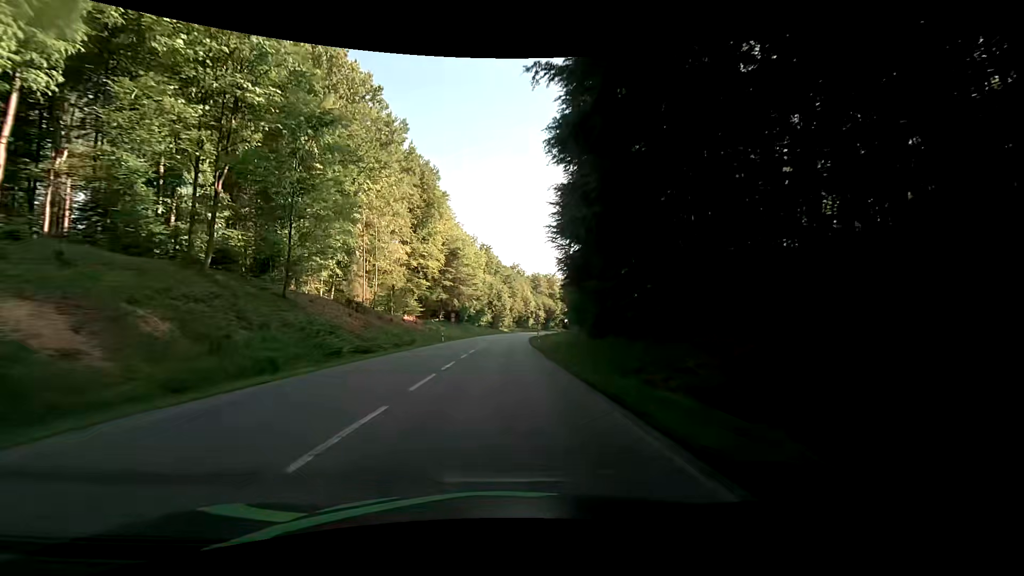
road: secondary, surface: asphalt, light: Day
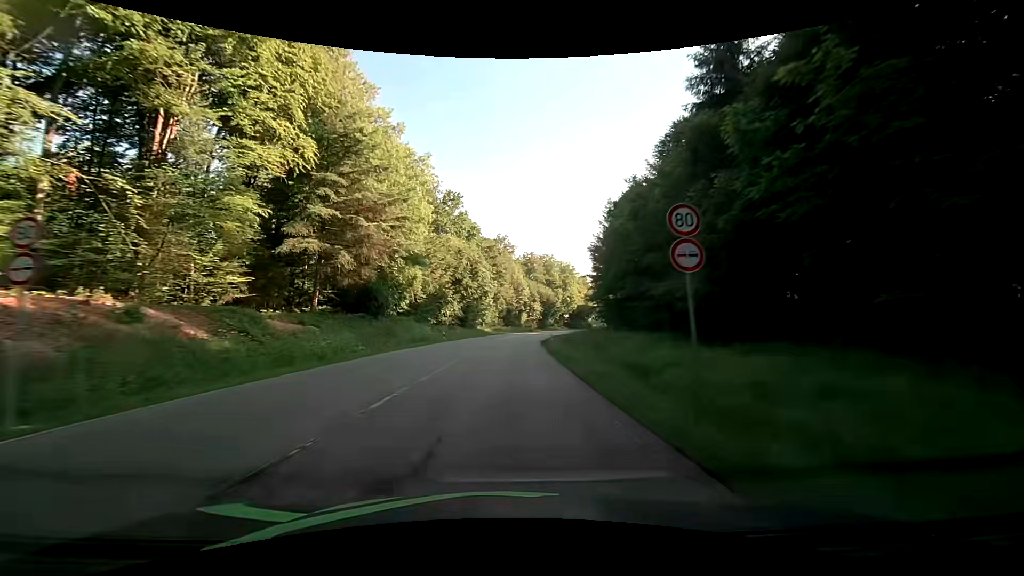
(+0.7, +58.2) m; +1°
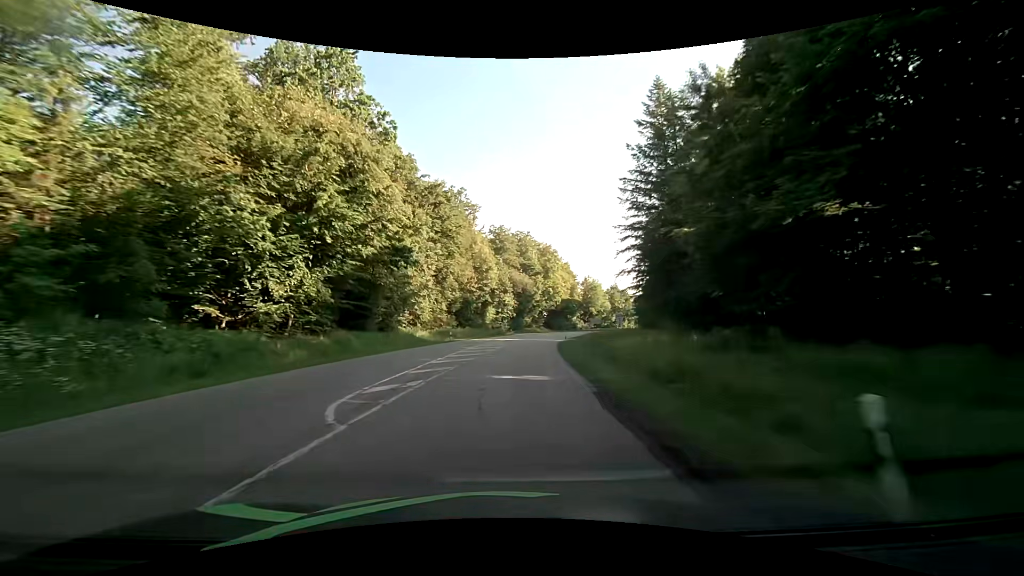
(+1.6, +48.3) m; +4°
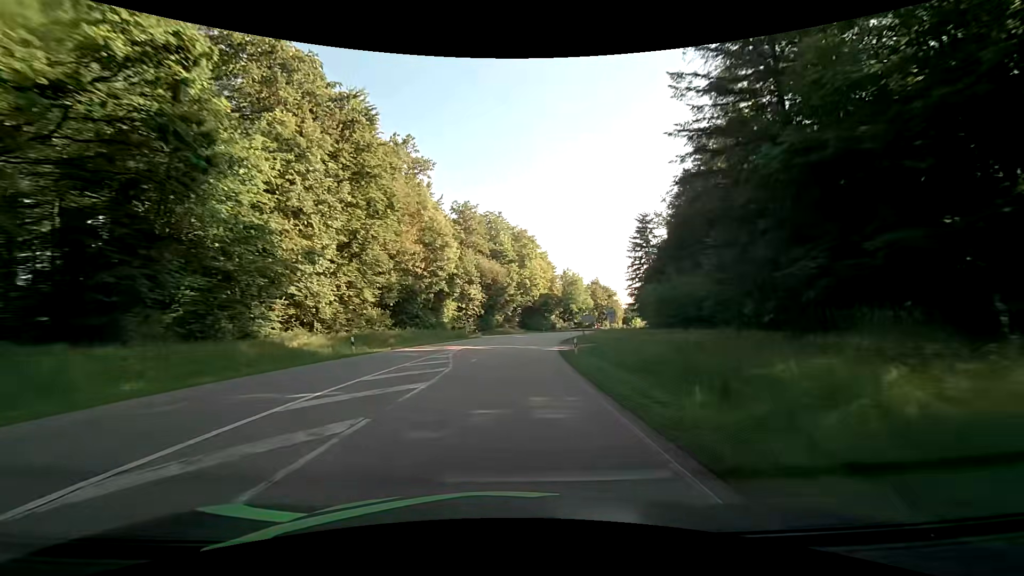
(+0.8, +24.5) m; +3°
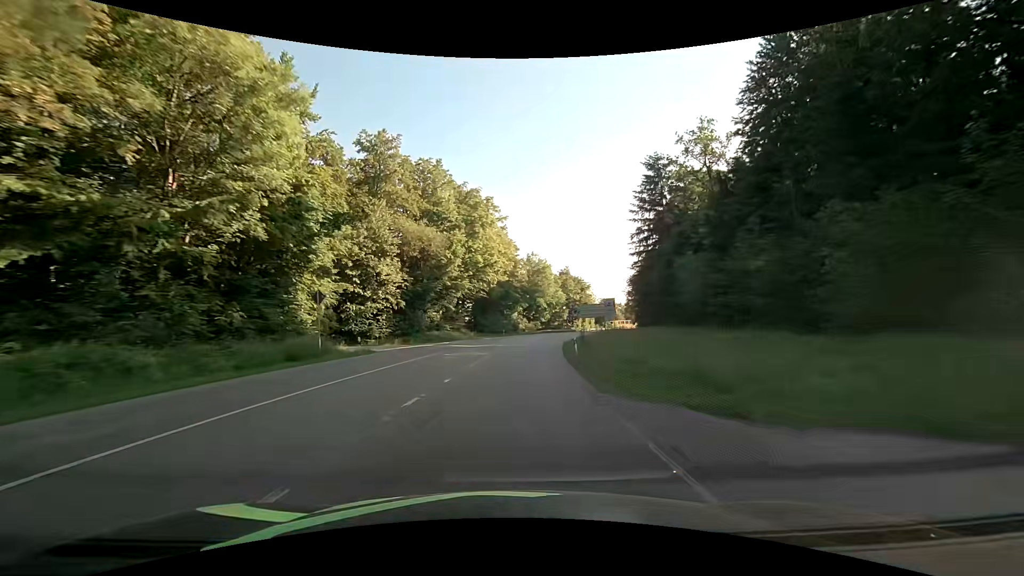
(+1.8, +37.0) m; +5°
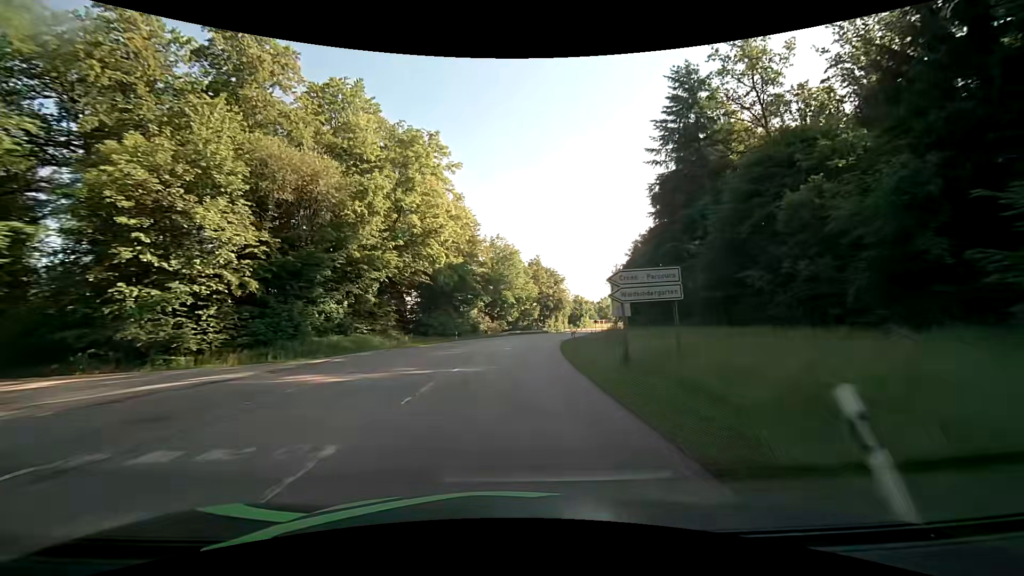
(+1.0, +24.8) m; +4°
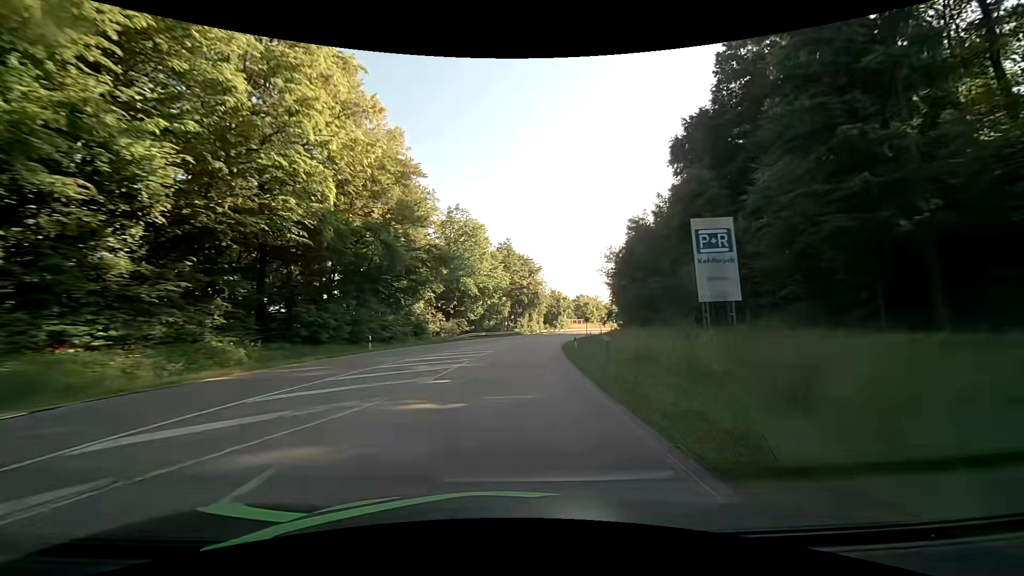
(+0.9, +24.9) m; +4°
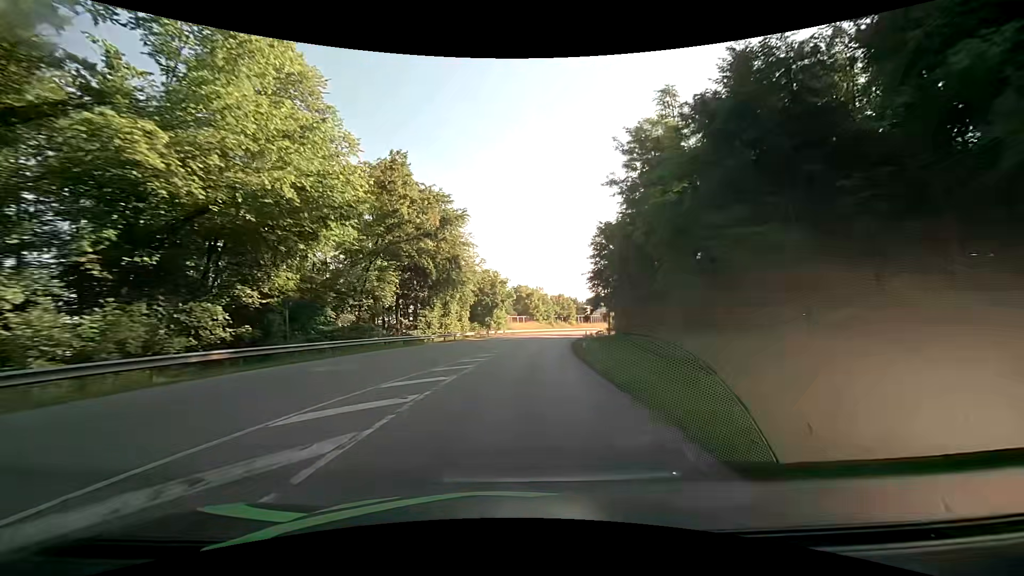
(+3.6, +49.8) m; +9°
(0, +10) (+1, +20) (+1, +30) (+2, +40) (+4, +50) (+5, +60) (+7, +70) (+9, +79) (+12, +89) (+15, +99) m
